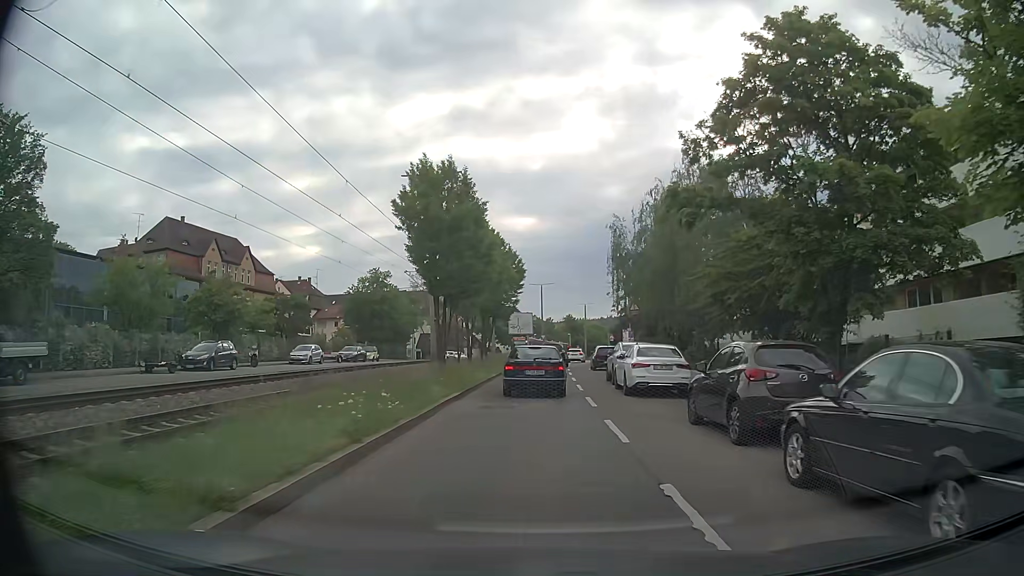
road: secondary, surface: asphalt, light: Day
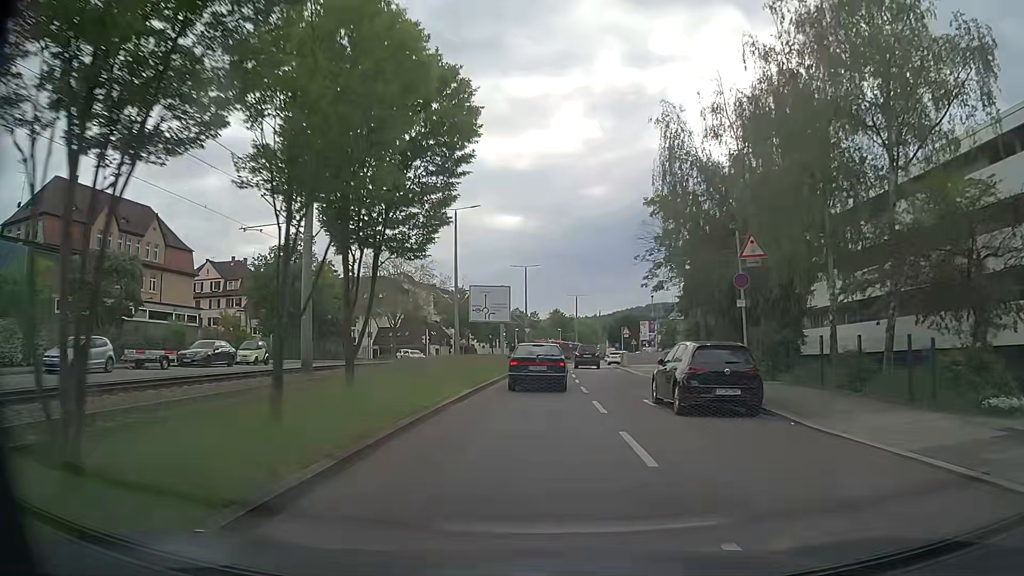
(+0.3, +26.3) m; +2°
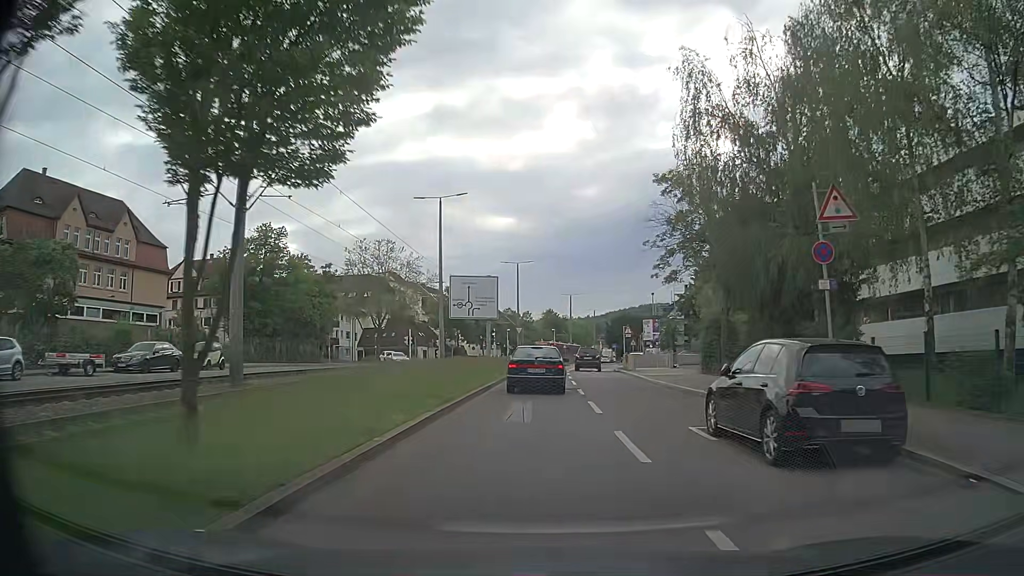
(0.0, +5.8) m; +1°
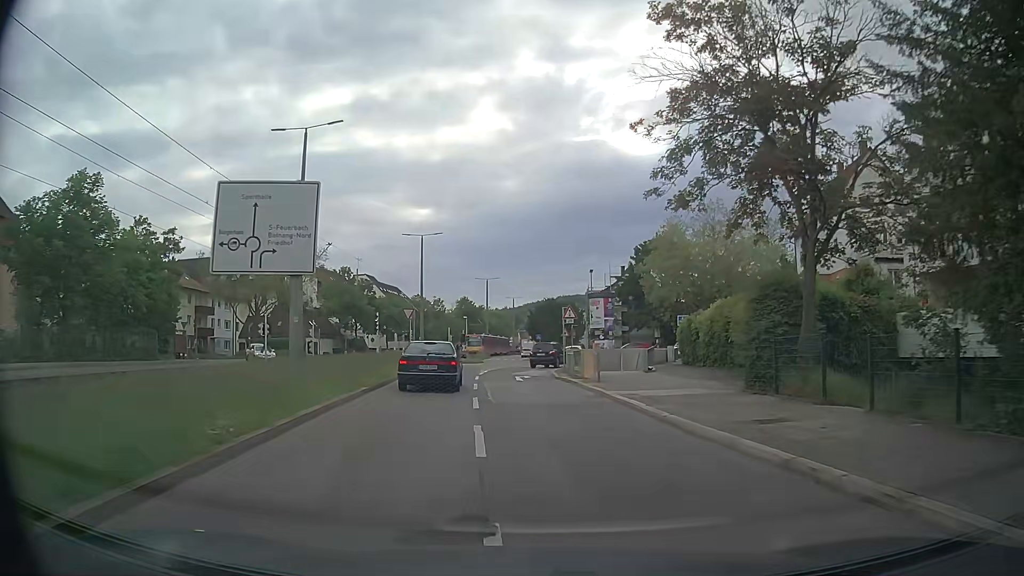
(+0.8, +17.8) m; +6°
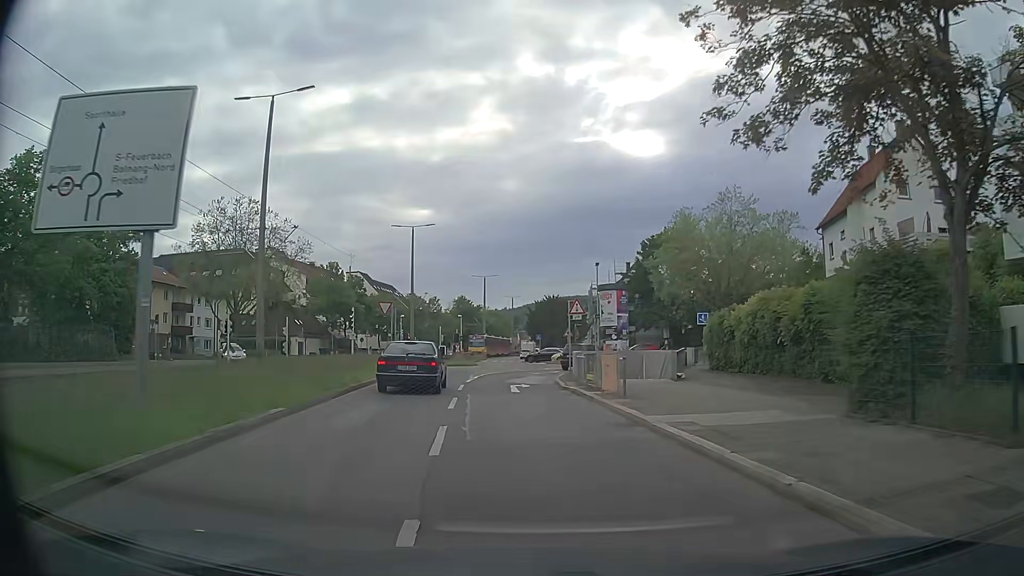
(0.0, +6.0) m; 0°
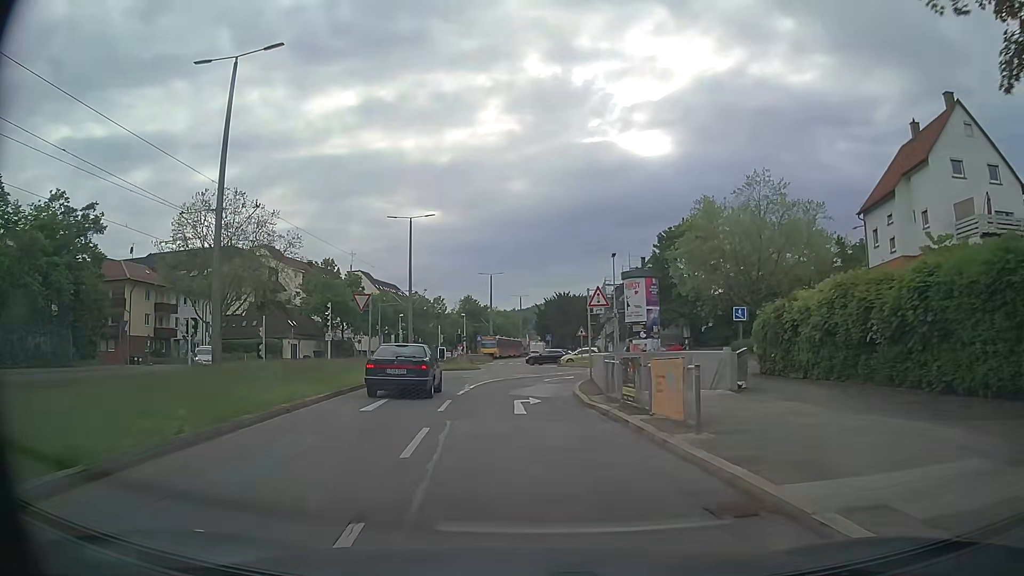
(0.0, +6.1) m; 0°
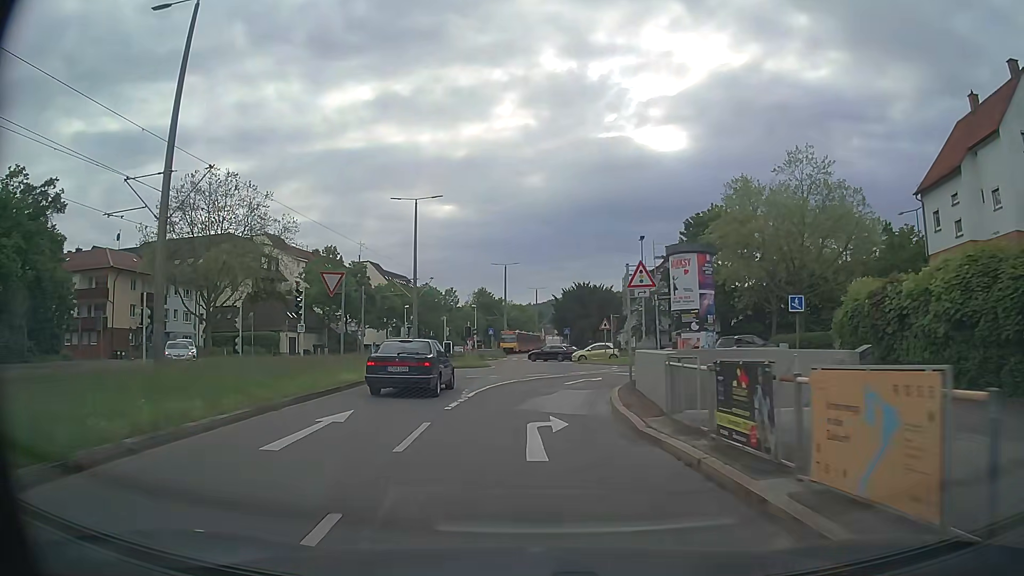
(-0.1, +6.0) m; -2°
